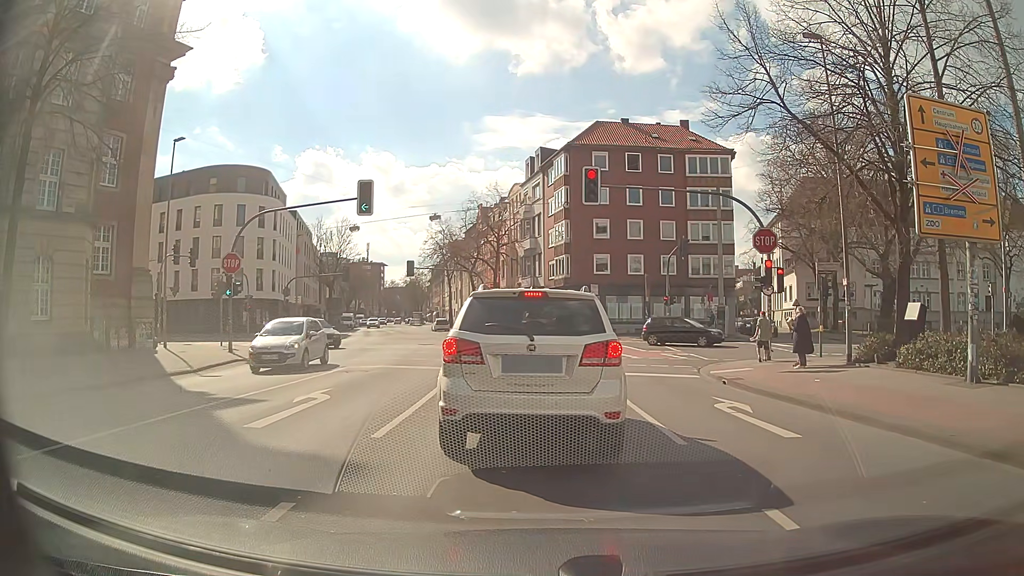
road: secondary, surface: asphalt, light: Day
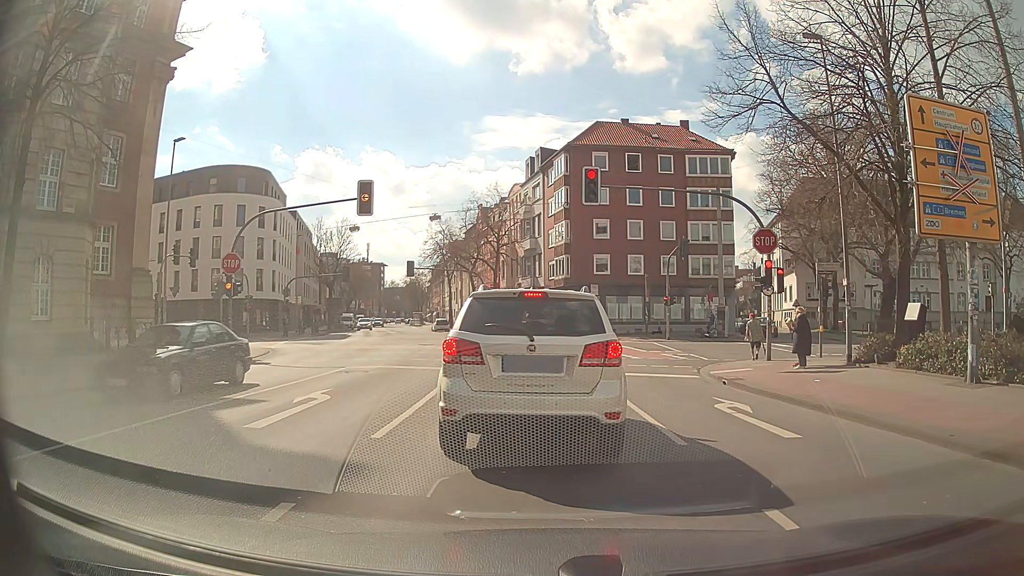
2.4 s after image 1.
(0.0, +0.1) m; 0°
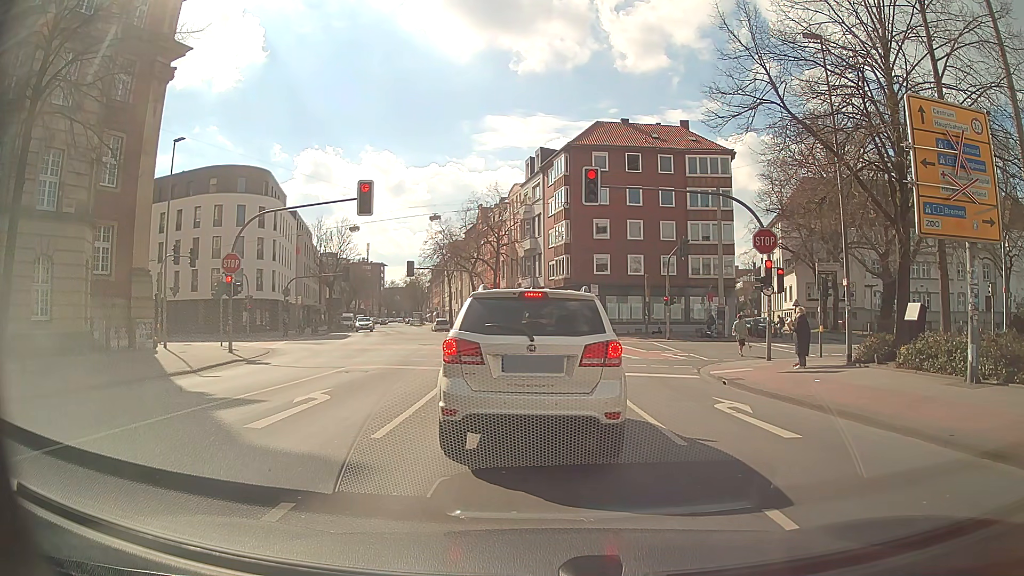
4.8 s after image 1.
(0.0, 0.0) m; 0°
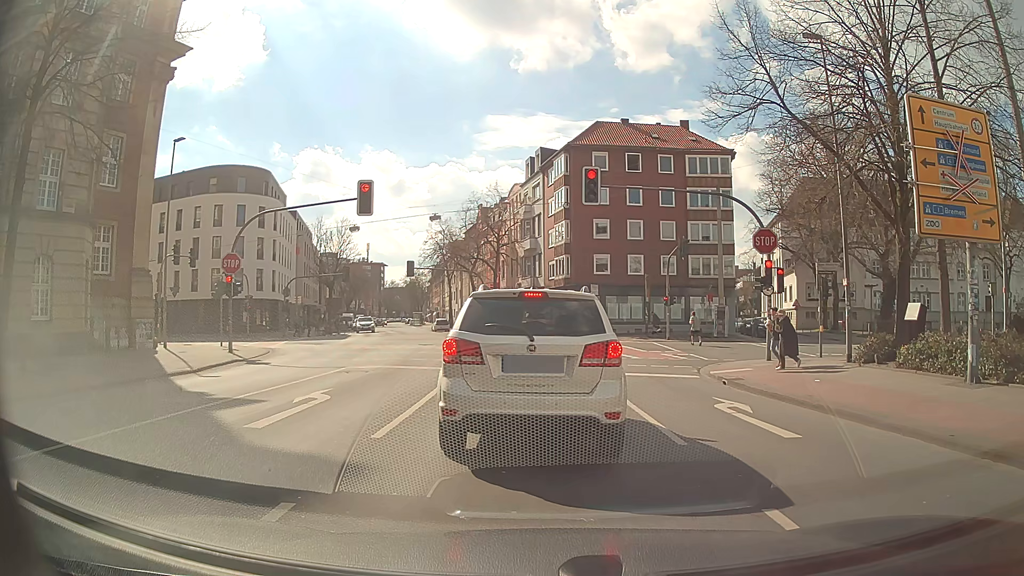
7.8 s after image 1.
(0.0, 0.0) m; 0°
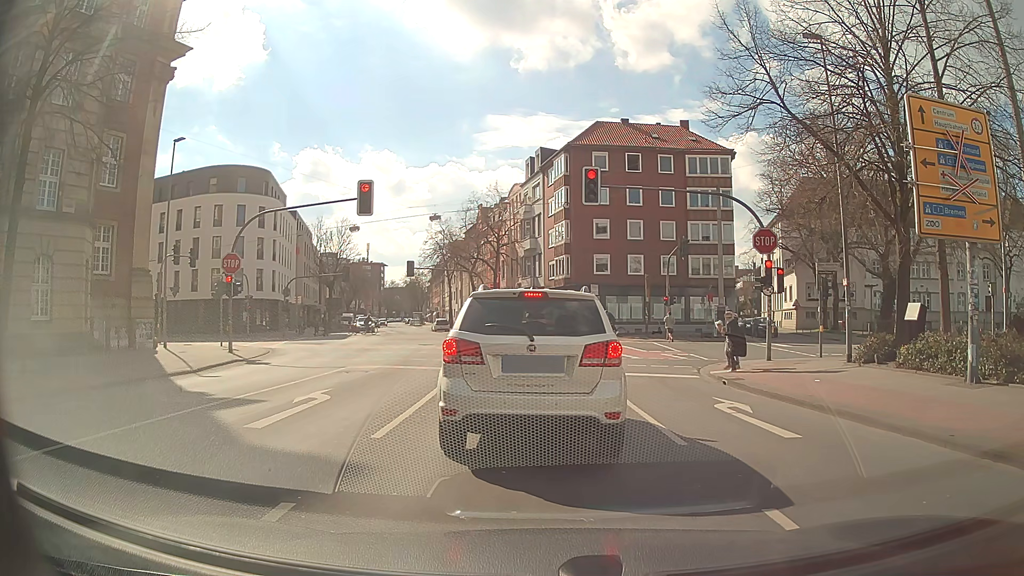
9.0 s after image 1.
(0.0, 0.0) m; 0°
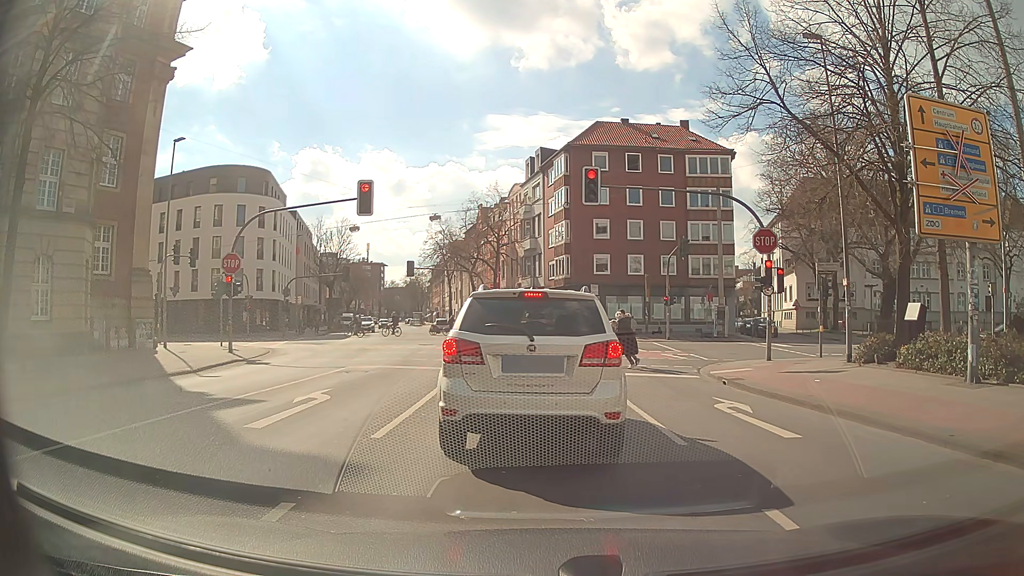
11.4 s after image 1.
(0.0, 0.0) m; 0°
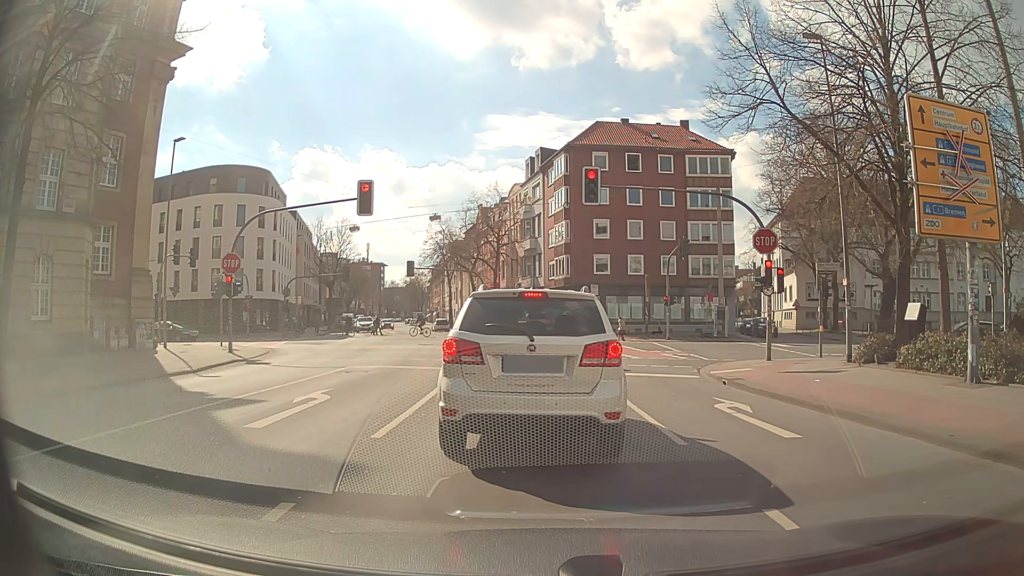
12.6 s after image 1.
(0.0, 0.0) m; 0°
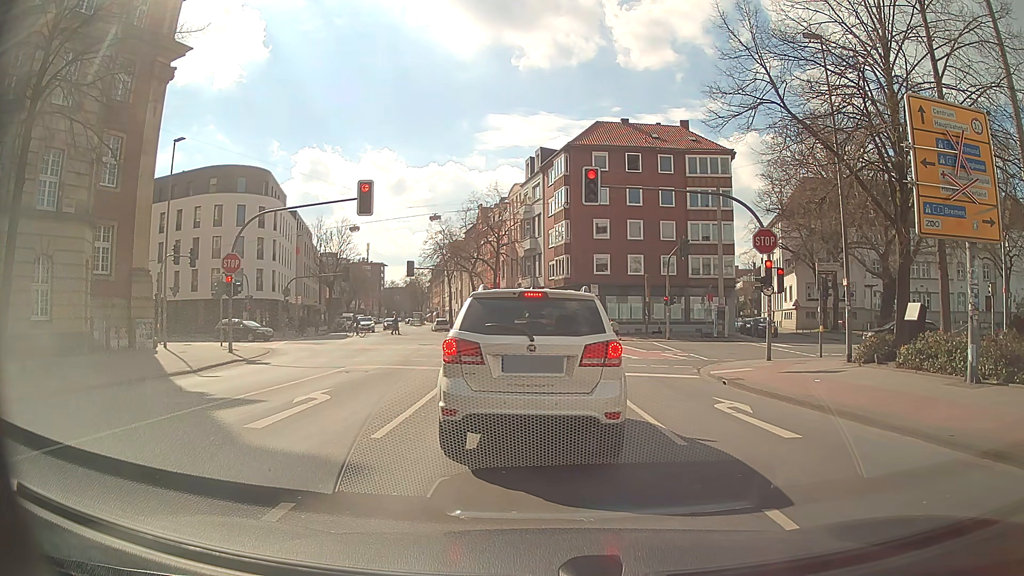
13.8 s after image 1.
(0.0, 0.0) m; 0°
